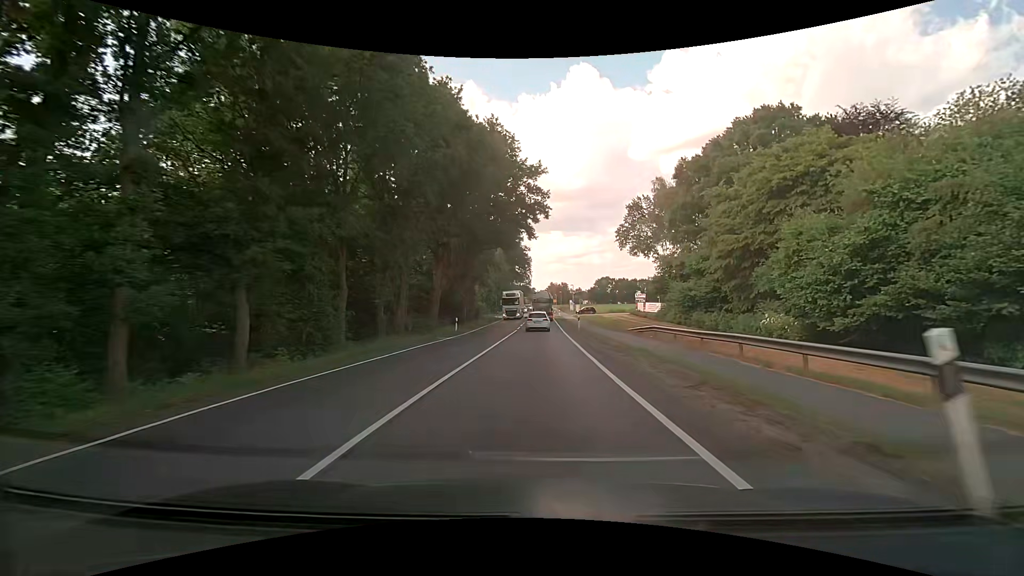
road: primary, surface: asphalt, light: Day
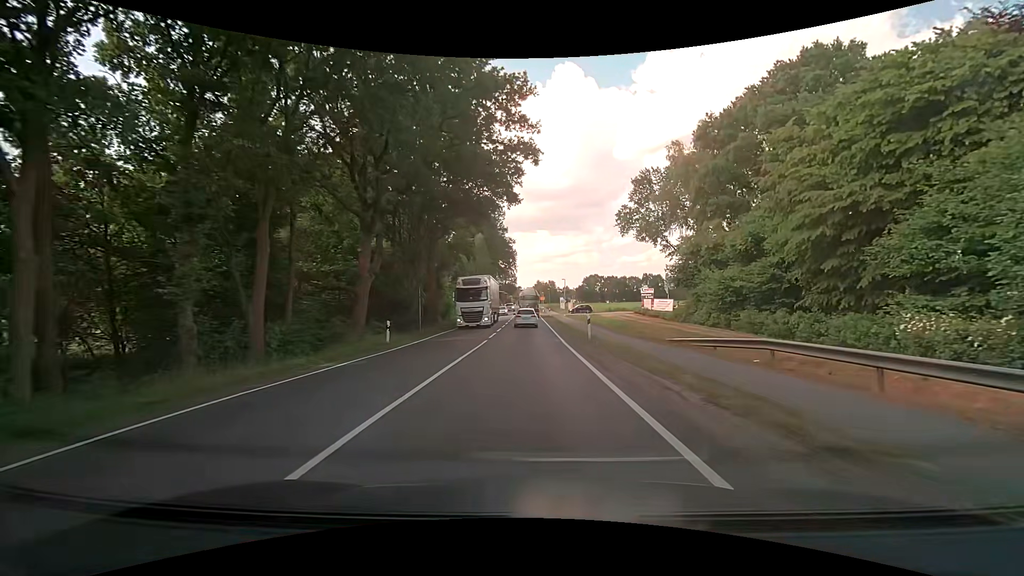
(+0.3, +15.3) m; +2°
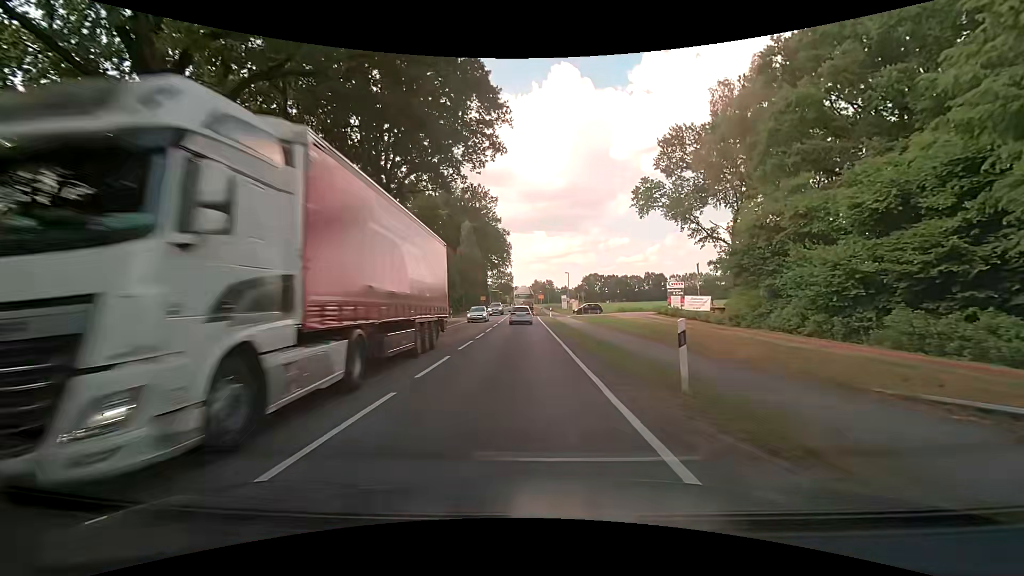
(0.0, +15.3) m; +1°
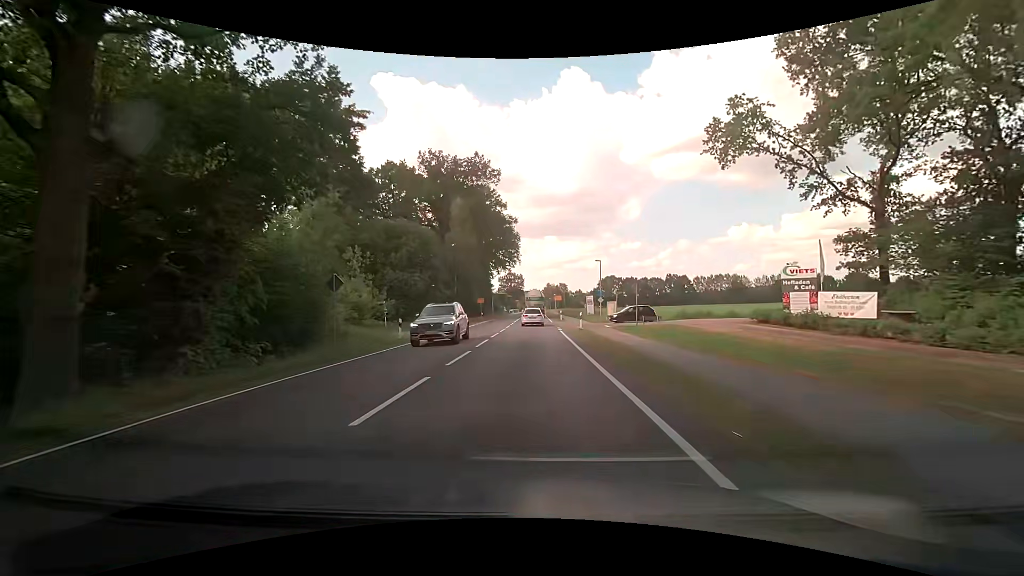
(-0.5, +22.7) m; -2°
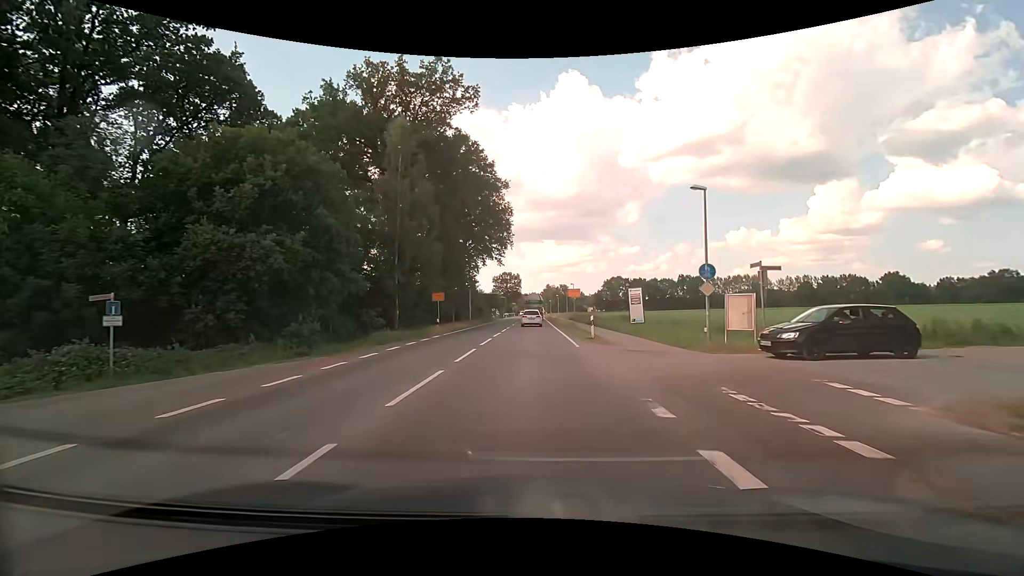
(+0.2, +29.5) m; +1°
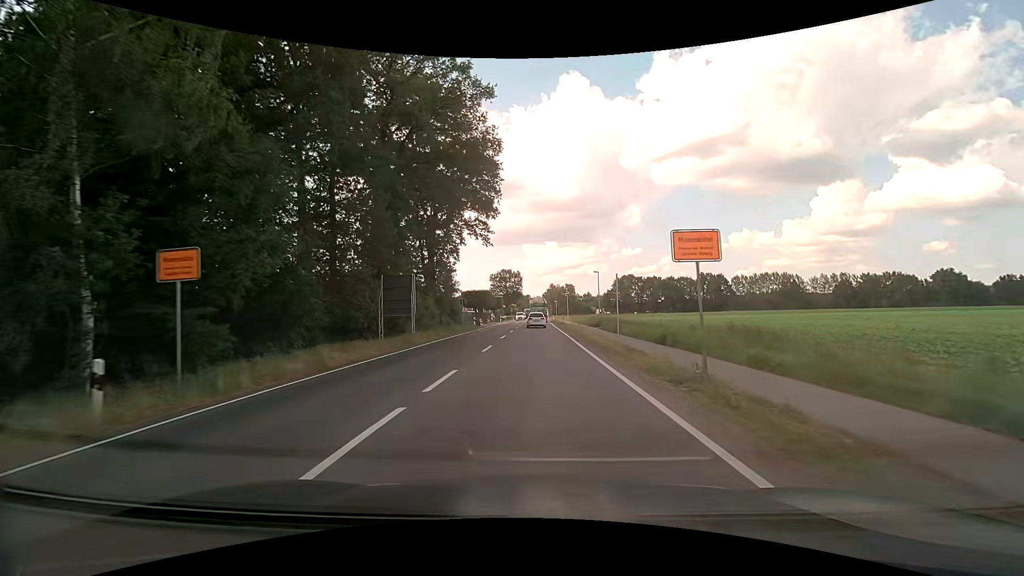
(-0.1, +28.8) m; -1°
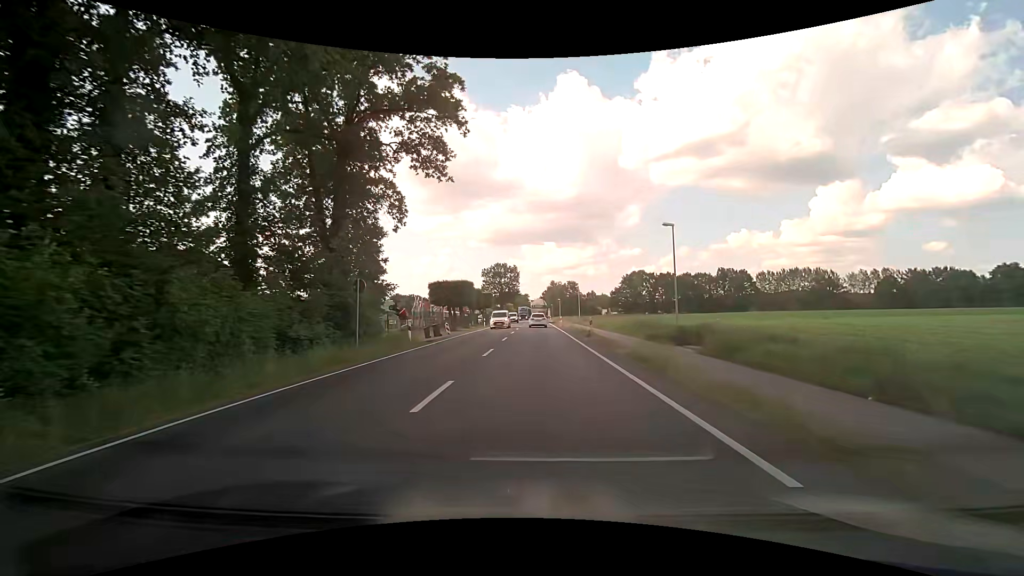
(+0.1, +29.0) m; 0°
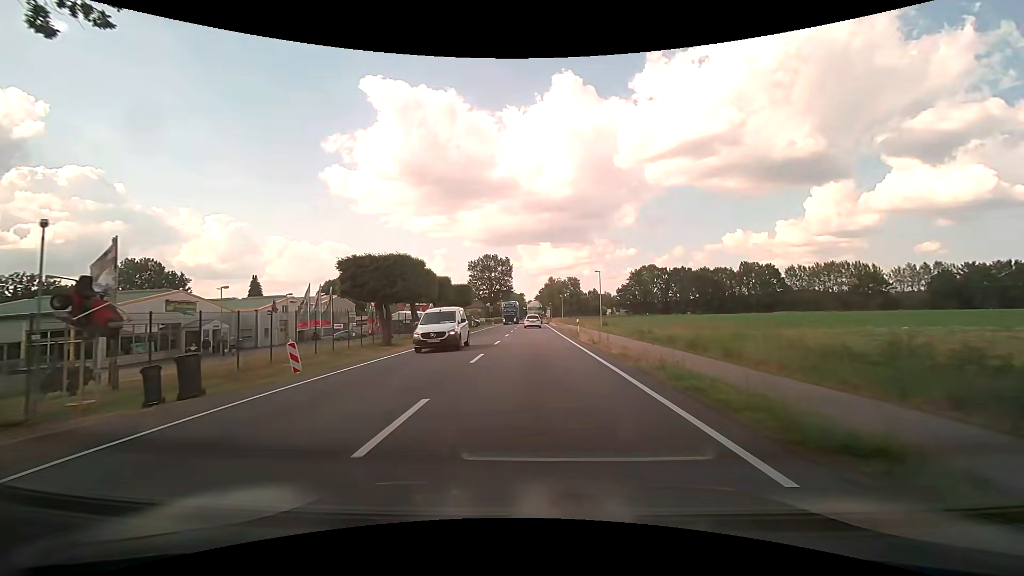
(+0.1, +29.3) m; 0°
(0, +10) (0, +20) (0, +30) (0, +40) (0, +50) (0, +60) (0, +70) (0, +80) (0, +90) (0, +100) m
